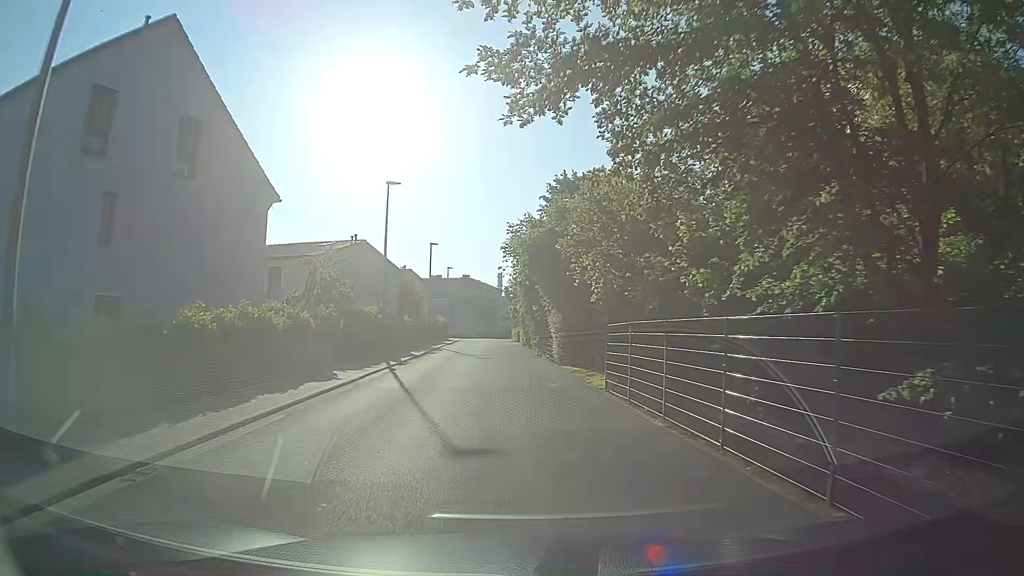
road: residential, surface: asphalt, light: Day
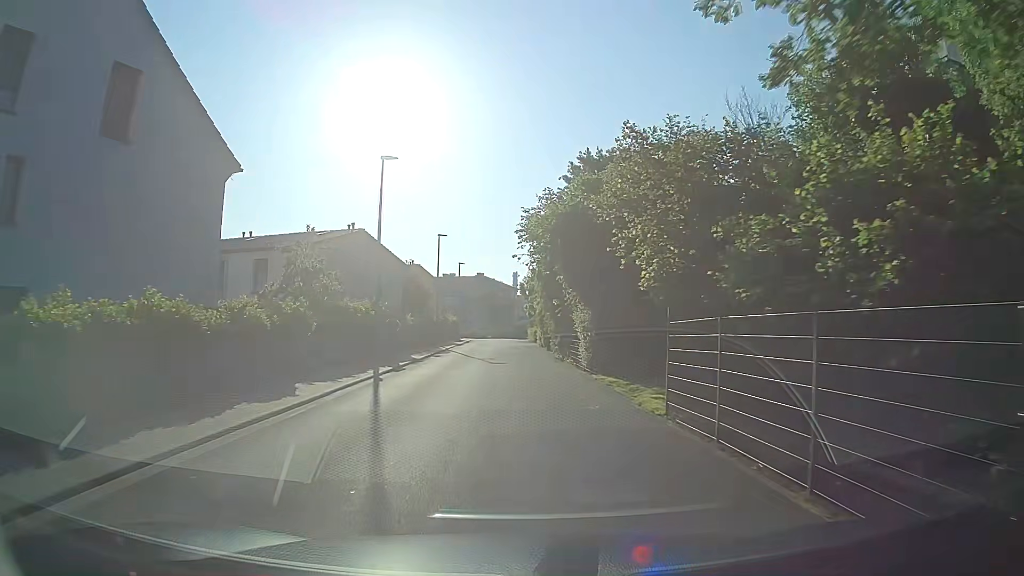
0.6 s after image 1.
(-0.1, +4.8) m; -2°
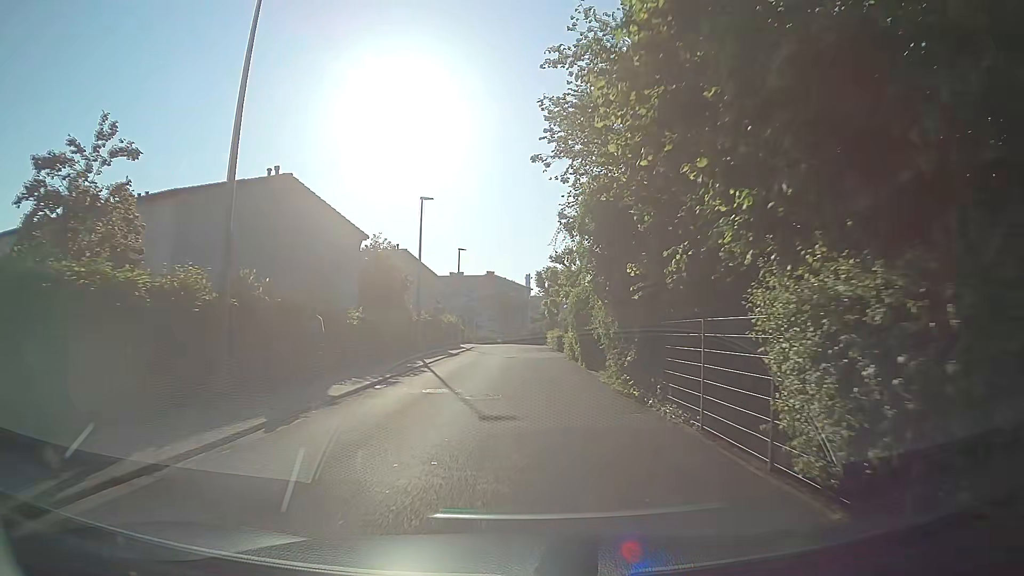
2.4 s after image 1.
(0.0, +15.2) m; 0°
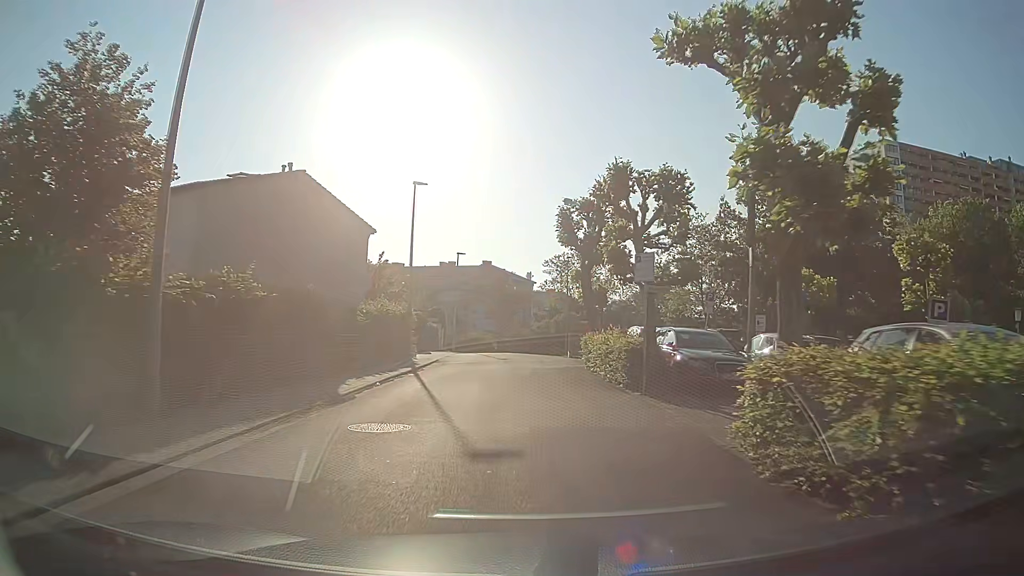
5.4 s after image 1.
(-0.1, +25.3) m; 0°
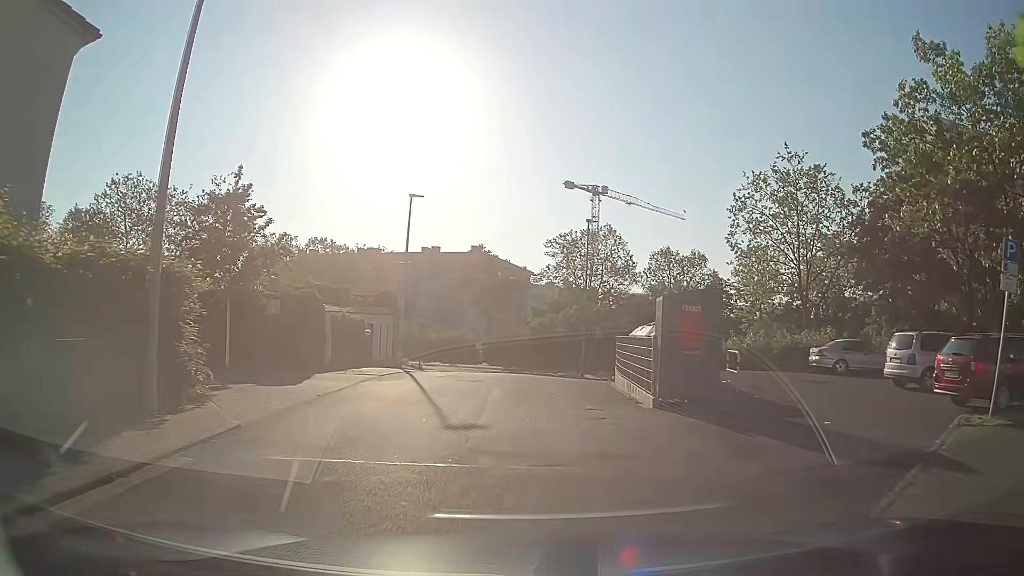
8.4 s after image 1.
(-0.1, +21.8) m; 0°
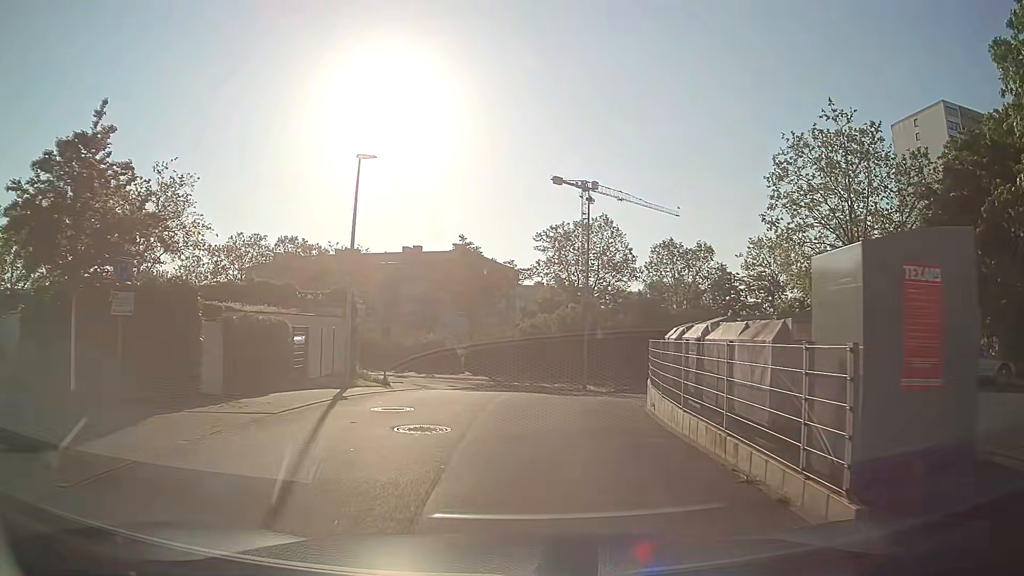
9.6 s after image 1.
(+0.1, +7.9) m; +2°
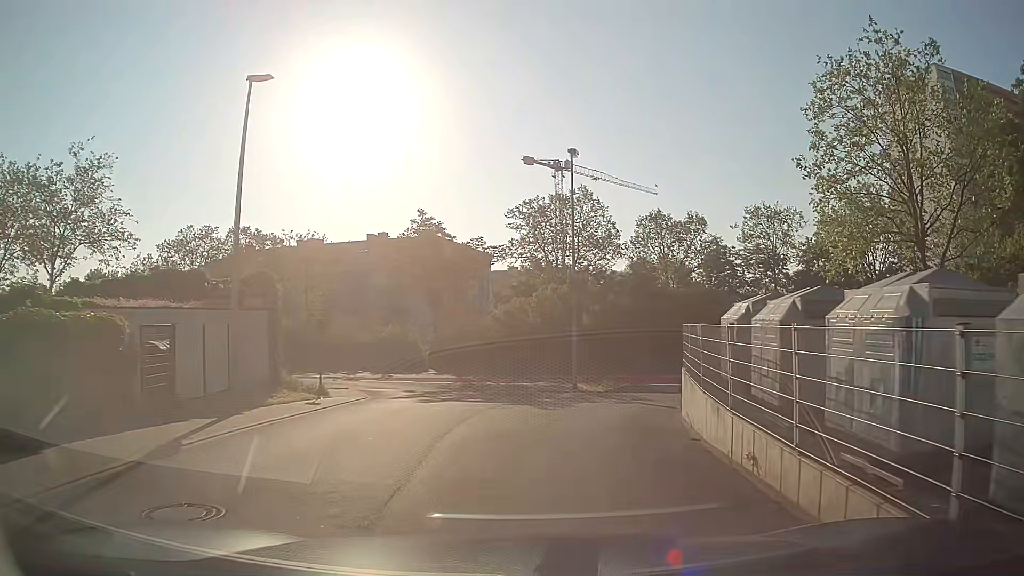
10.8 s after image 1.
(+0.2, +7.4) m; +2°
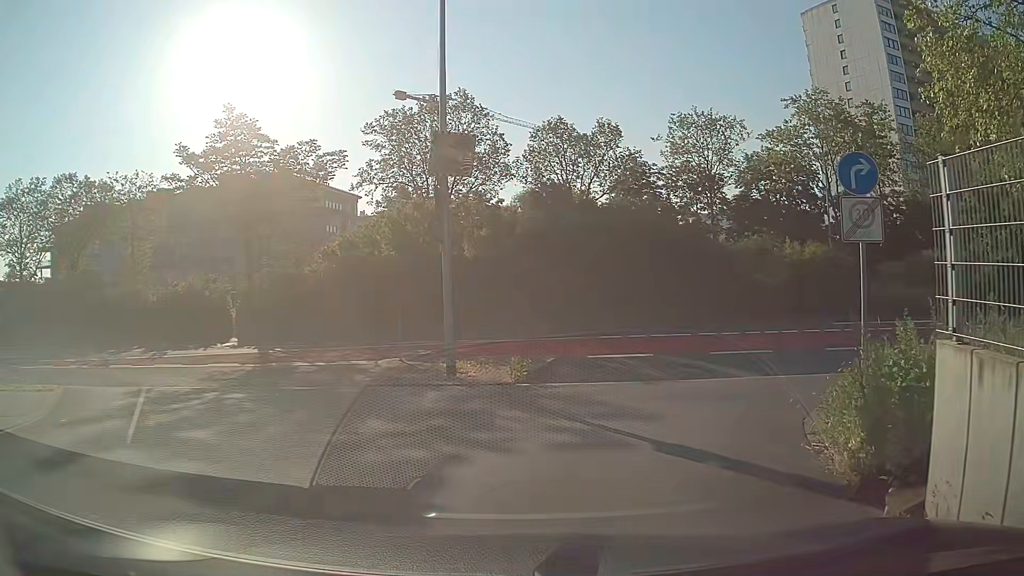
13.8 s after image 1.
(+1.0, +14.2) m; +11°
